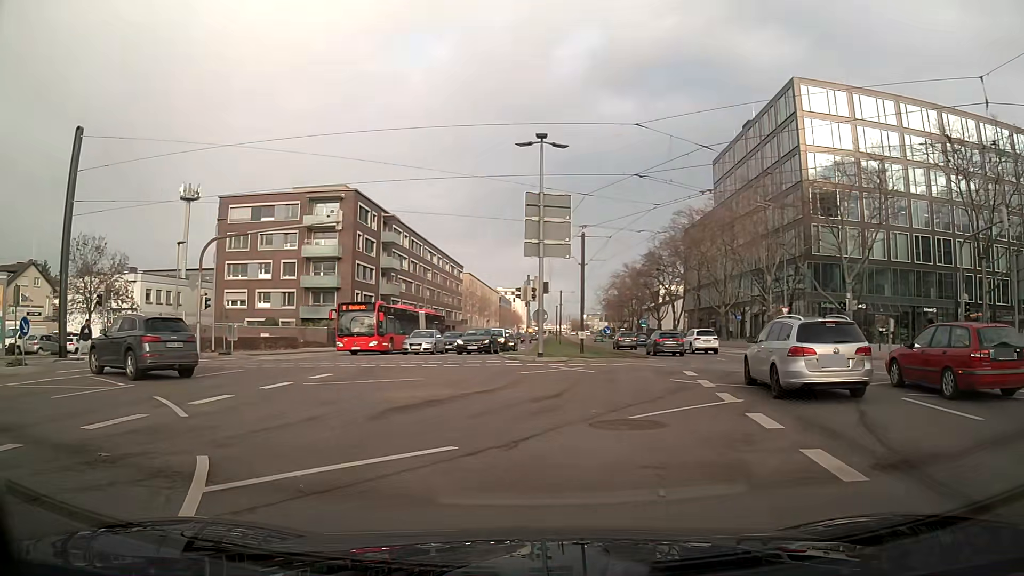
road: secondary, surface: asphalt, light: Day
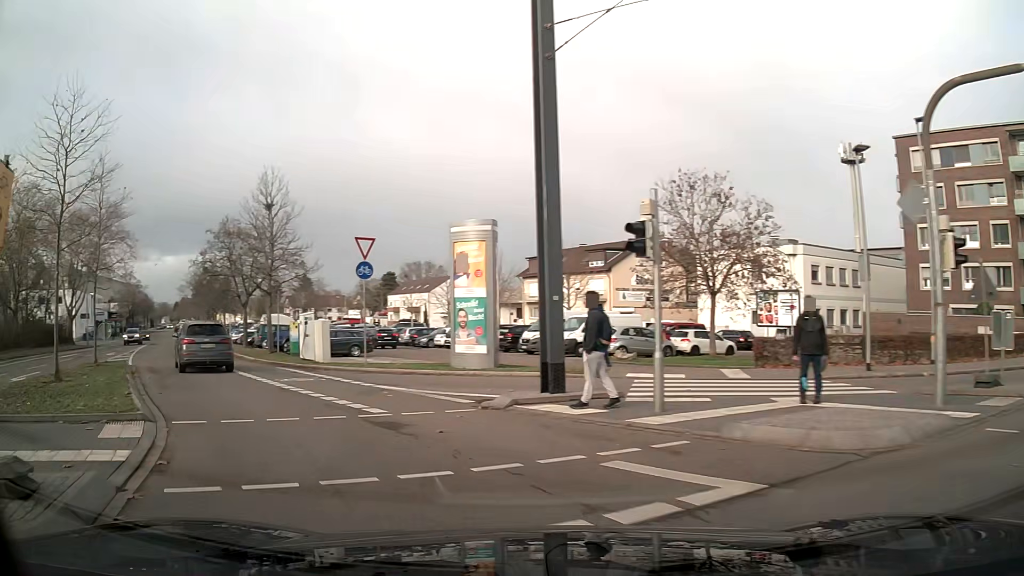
(-9.1, +17.4) m; -59°
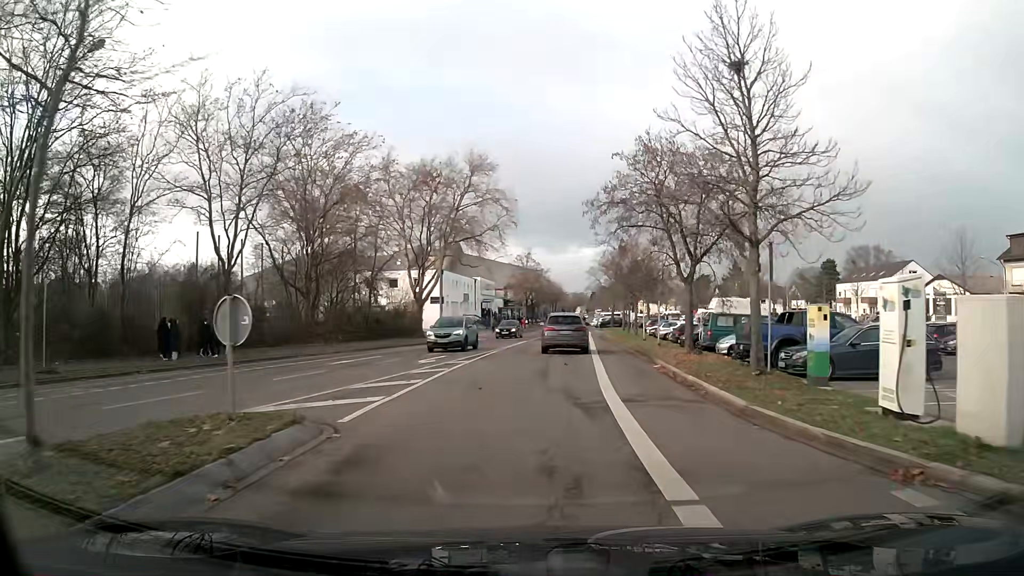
(-6.7, +17.8) m; -30°
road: residential
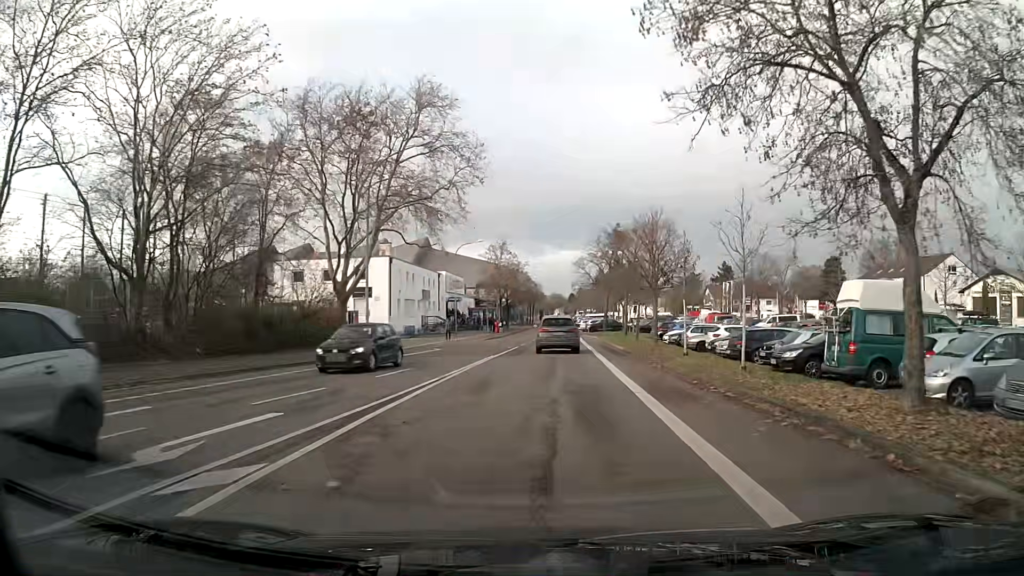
(+0.2, +16.5) m; +2°
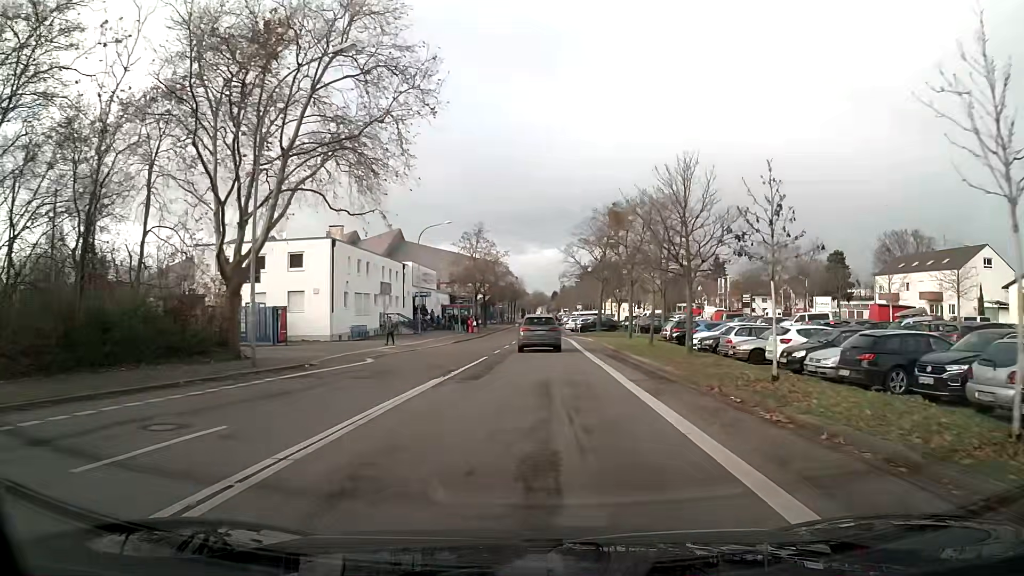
(+0.2, +11.8) m; +1°
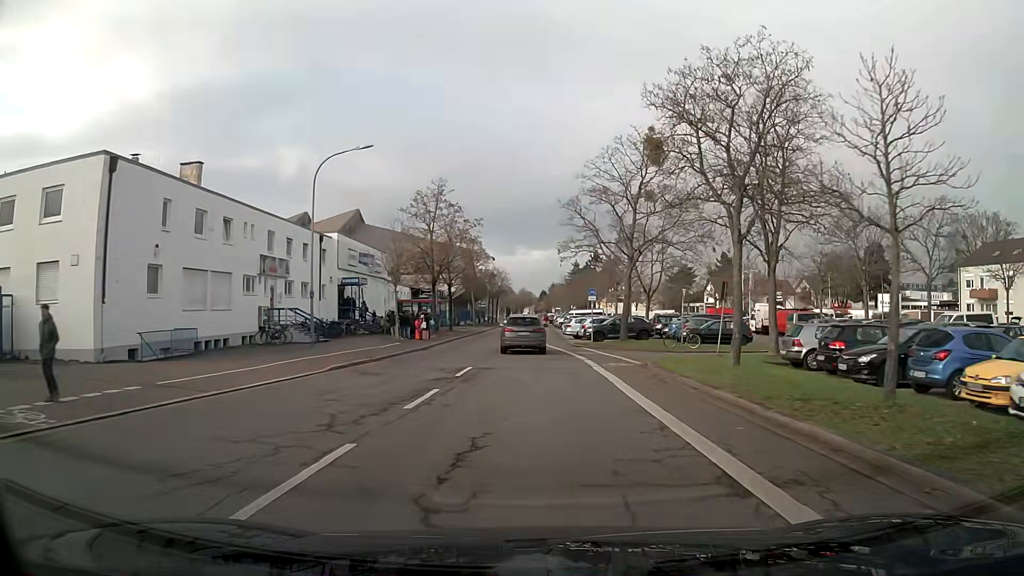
(+0.2, +24.5) m; +1°
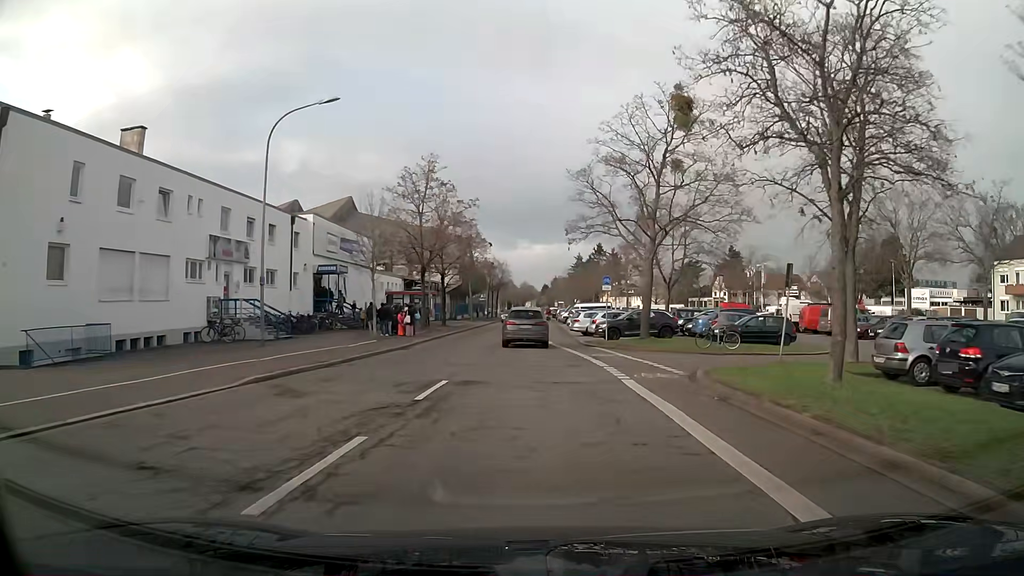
(0.0, +6.2) m; 0°
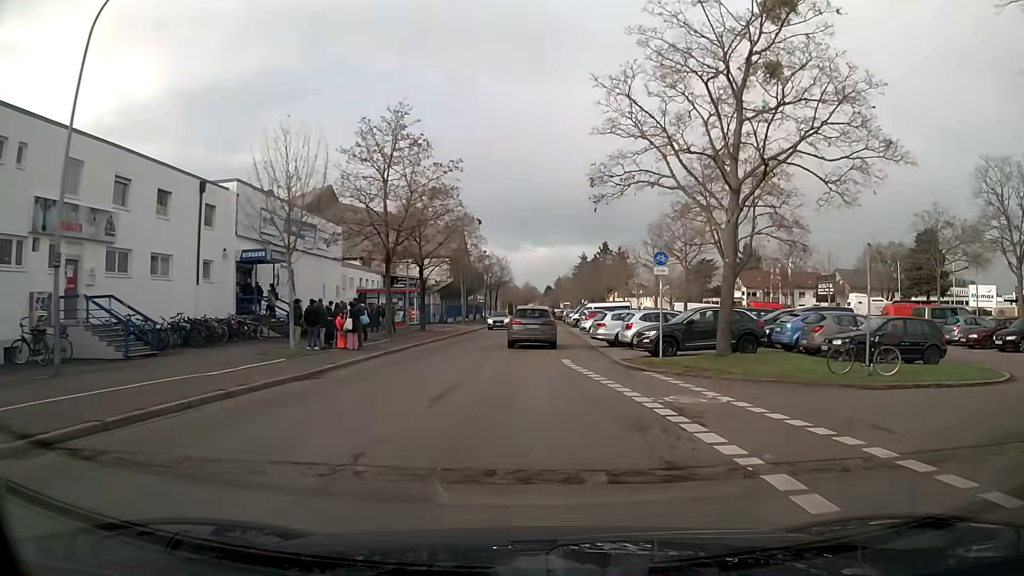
(0.0, +12.3) m; 0°
(0, +10) (0, +20) (0, +30) (0, +40) (+1, +50) (+1, +60) (+1, +70) (+1, +80) (+1, +90) (+2, +100) m
